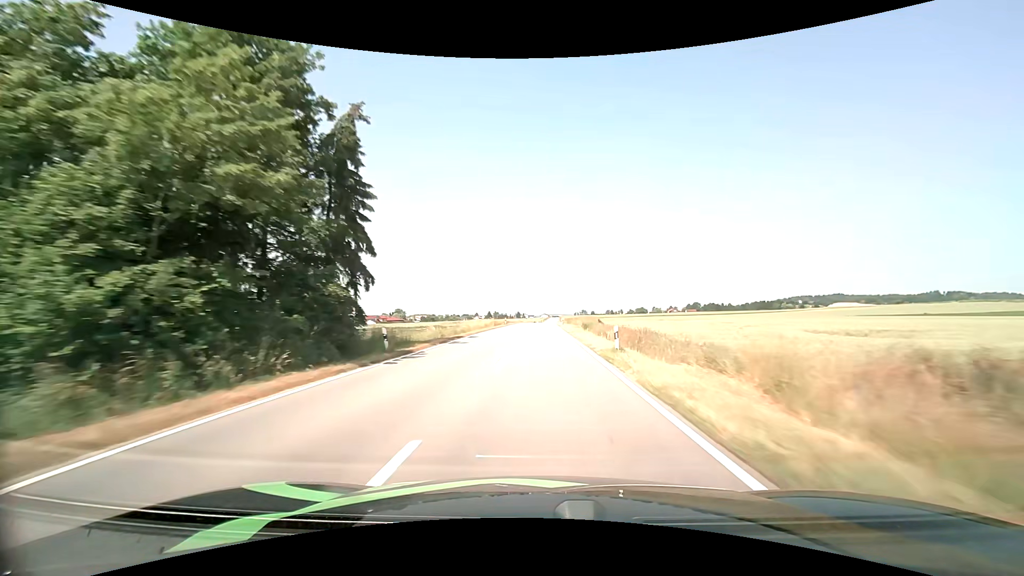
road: tertiary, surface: asphalt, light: Day
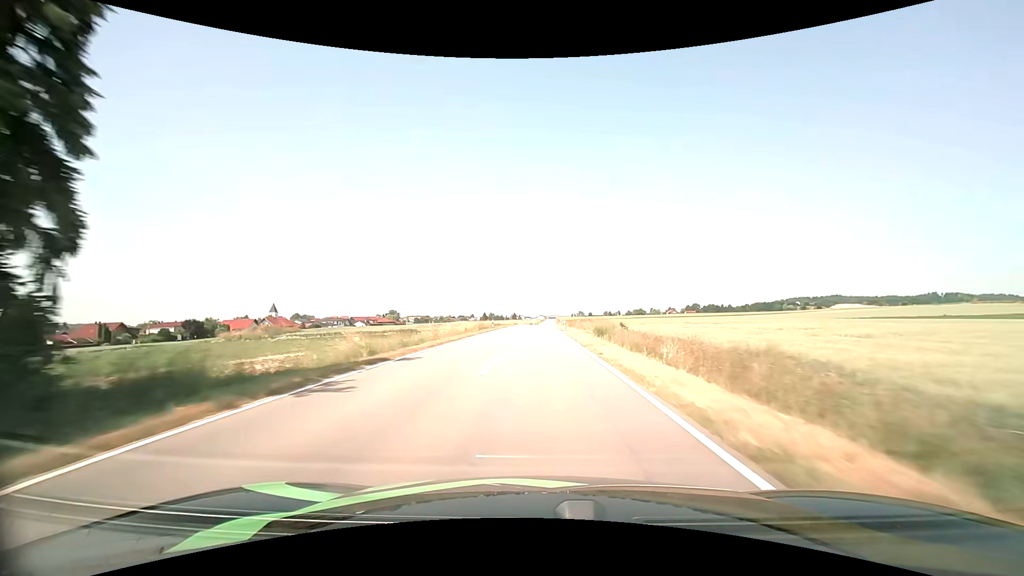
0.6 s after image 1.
(0.0, +14.6) m; 0°
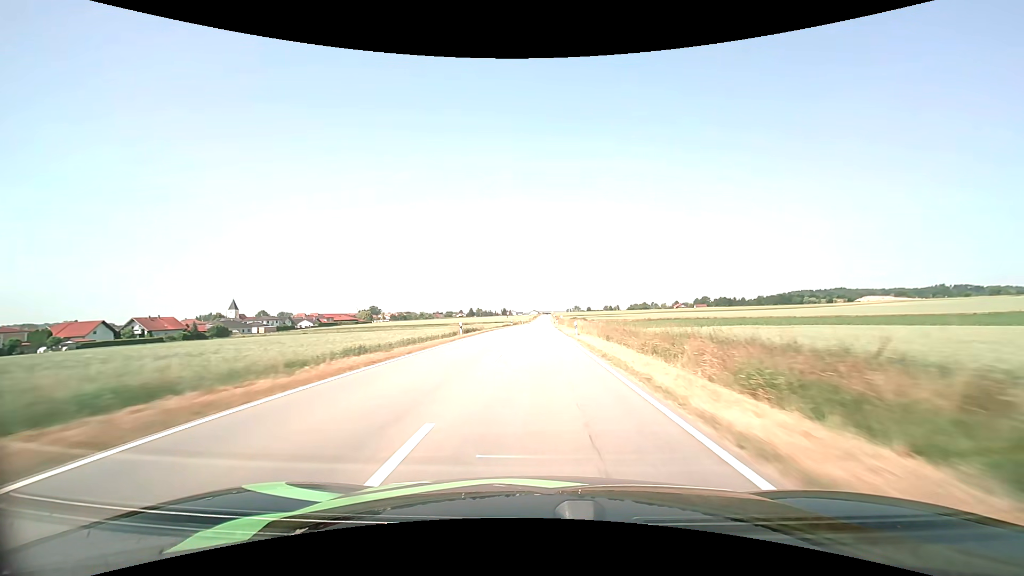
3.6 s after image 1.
(+0.7, +71.3) m; +1°
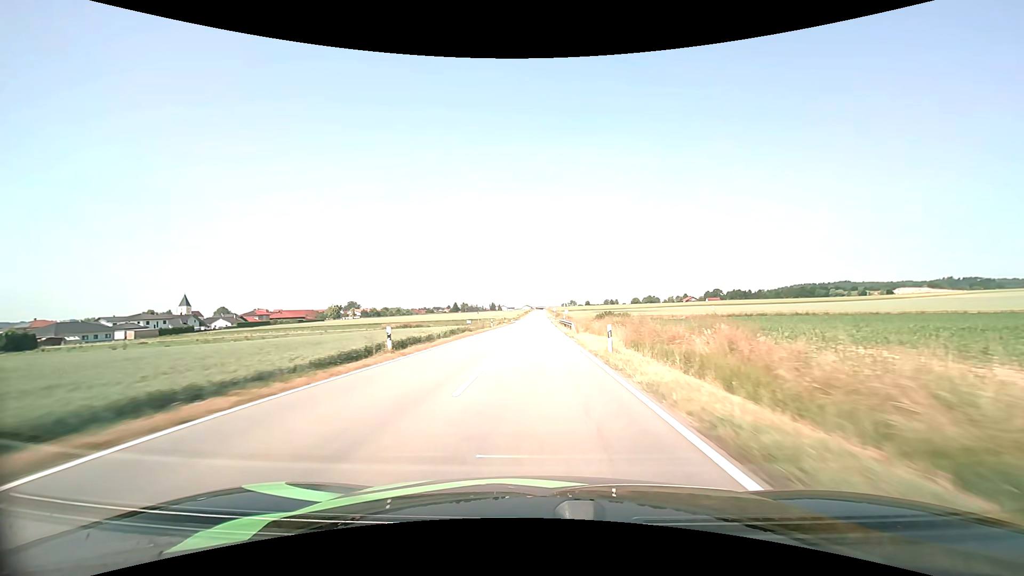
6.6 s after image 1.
(+0.5, +68.2) m; +1°
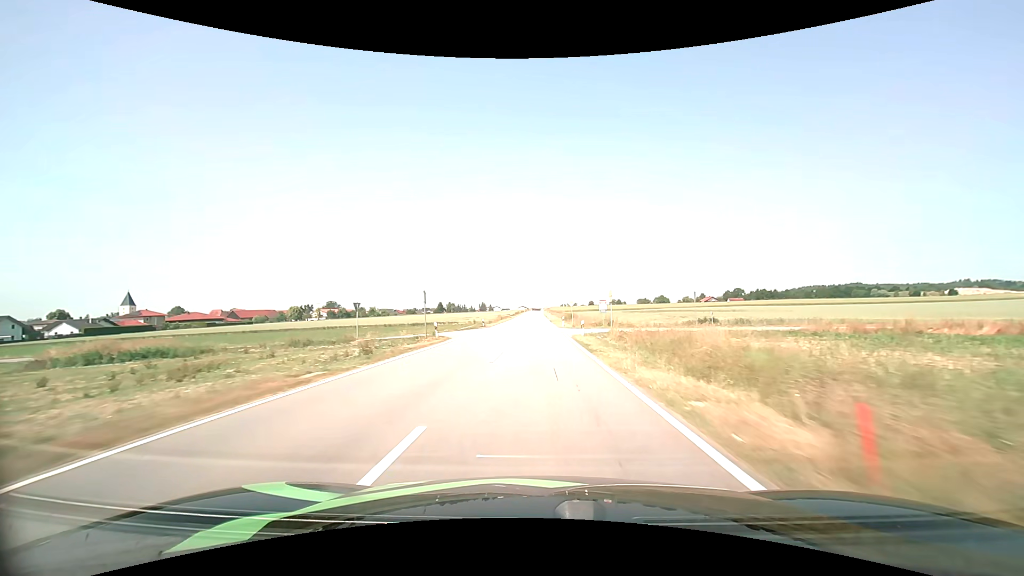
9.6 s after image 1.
(+0.3, +68.7) m; 0°
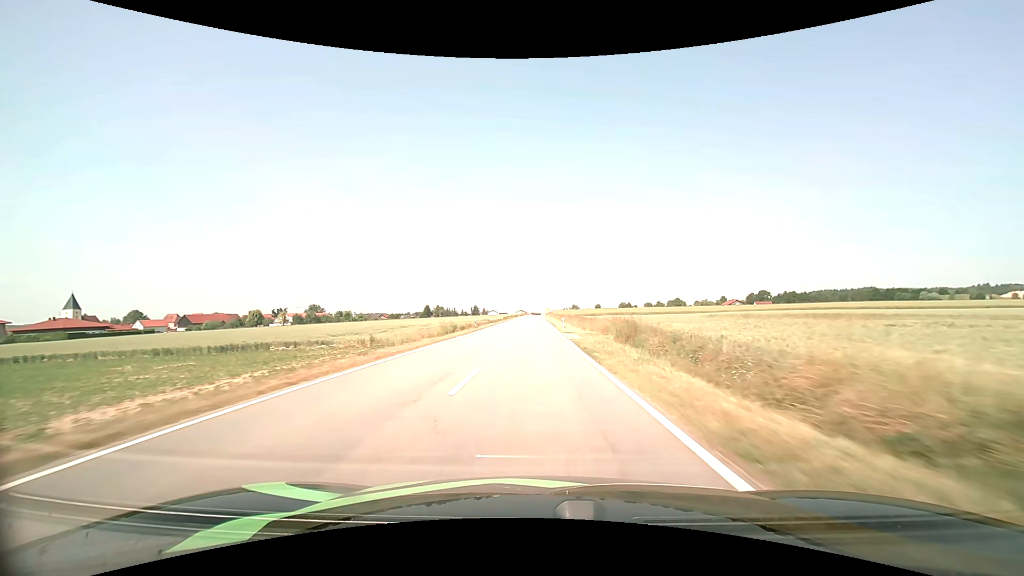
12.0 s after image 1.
(+0.1, +55.9) m; 0°
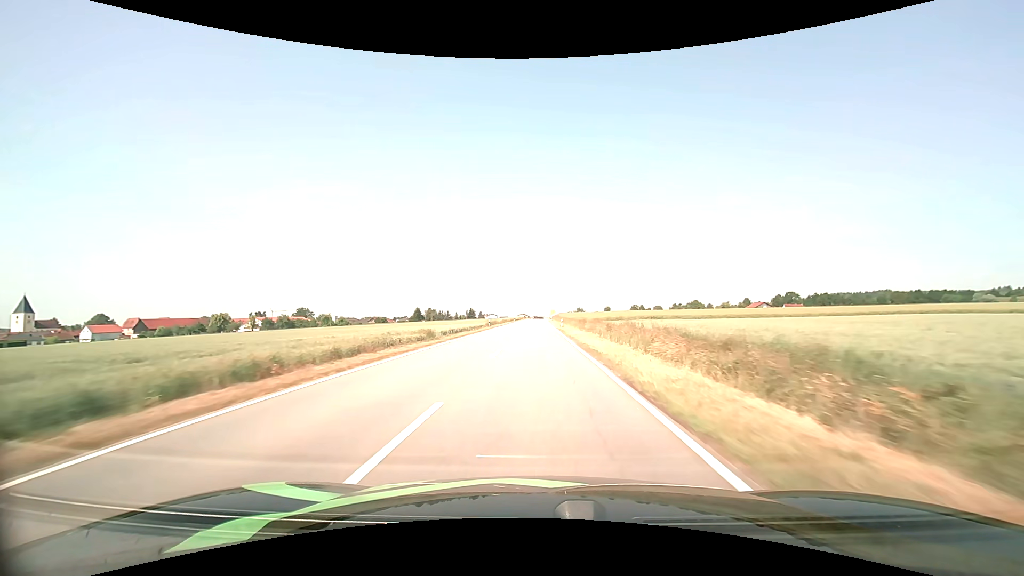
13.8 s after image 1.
(-0.1, +42.5) m; 0°
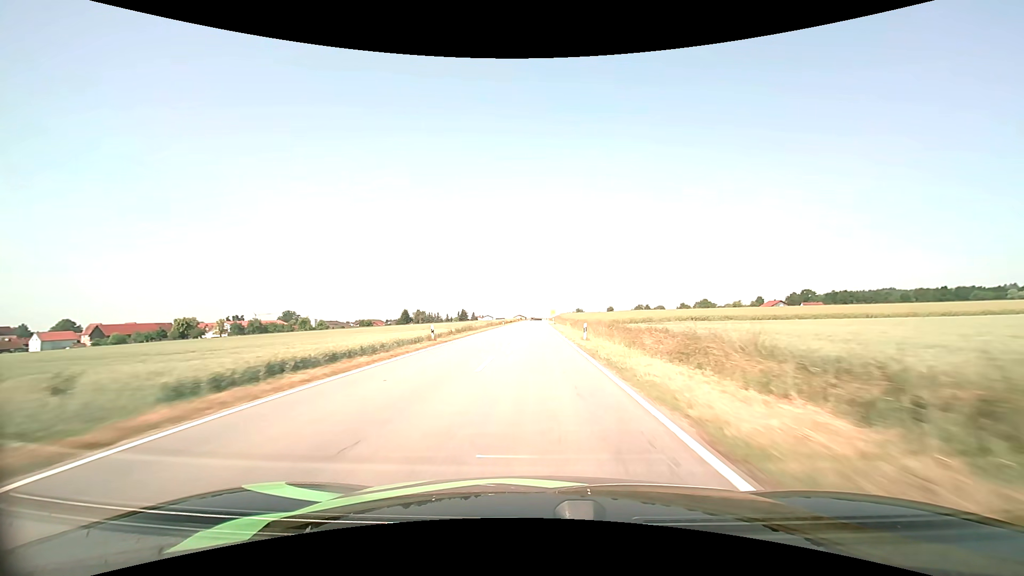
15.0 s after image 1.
(0.0, +28.5) m; 0°
(0, +10) (0, +20) (0, +30) (0, +40) (0, +50) (0, +60) (0, +70) (0, +80) (0, +90) (0, +100) m
